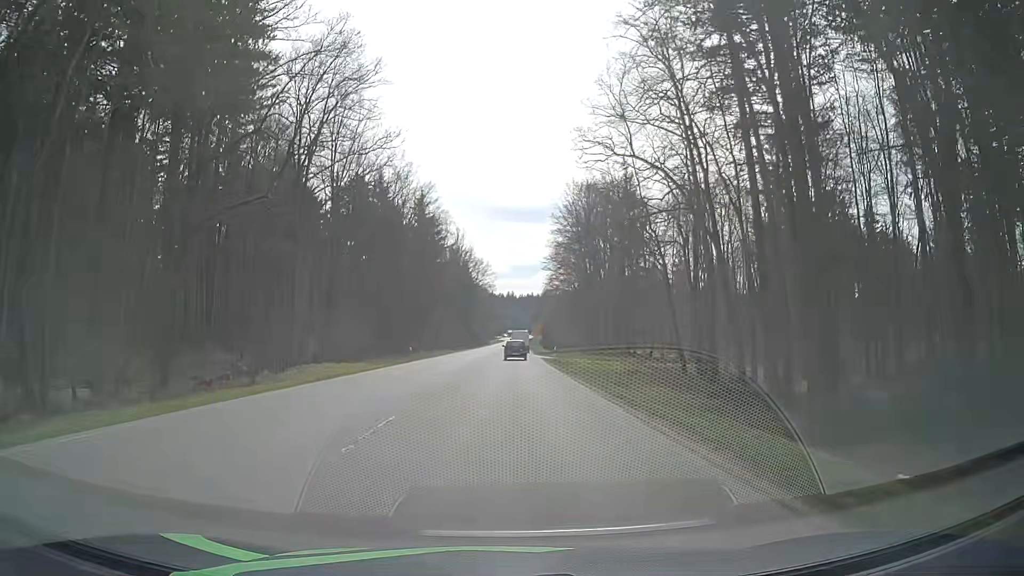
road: secondary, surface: asphalt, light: Day
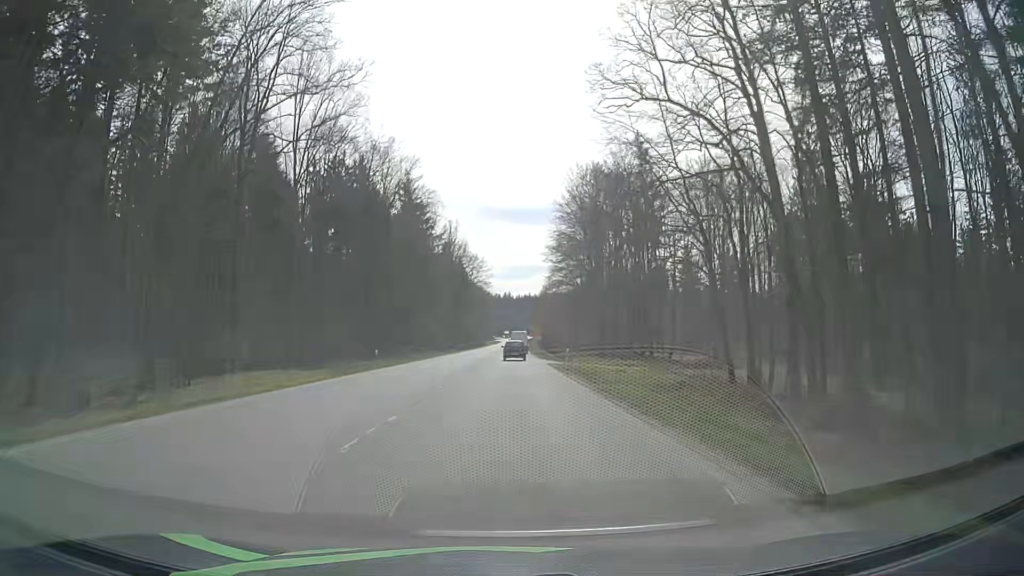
(0.0, +11.8) m; 0°
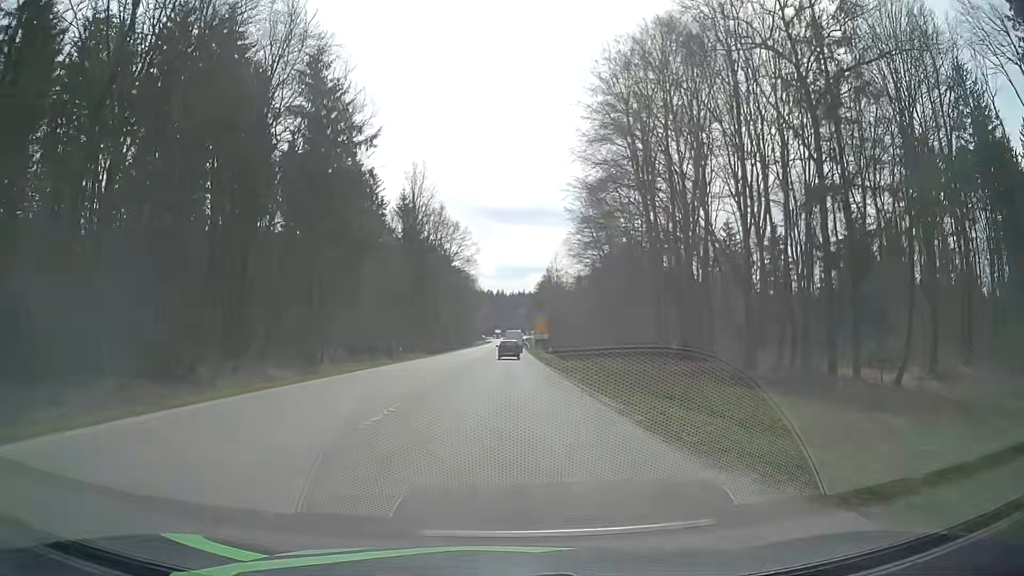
(+0.6, +46.3) m; +1°
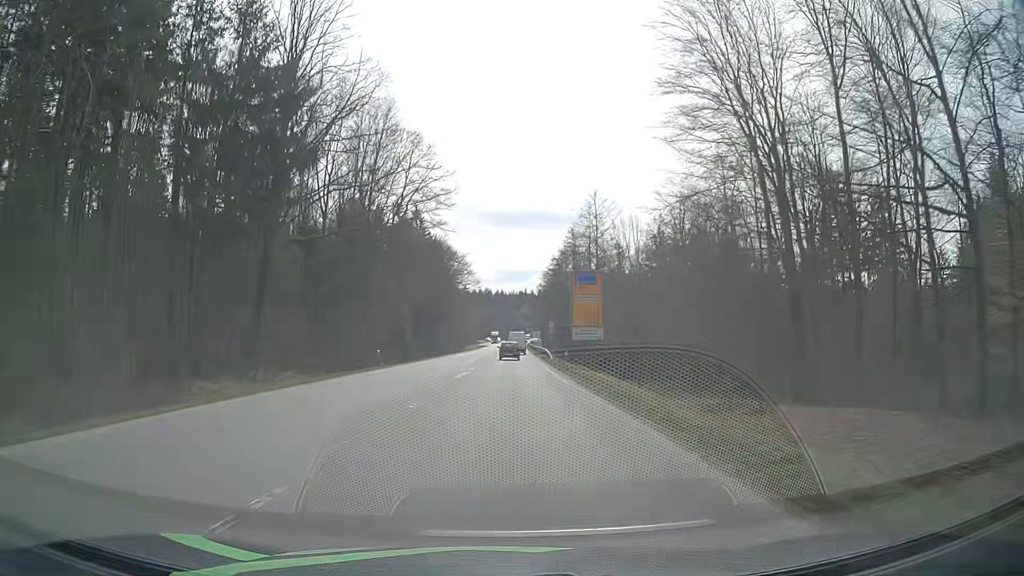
(-0.1, +56.1) m; 0°
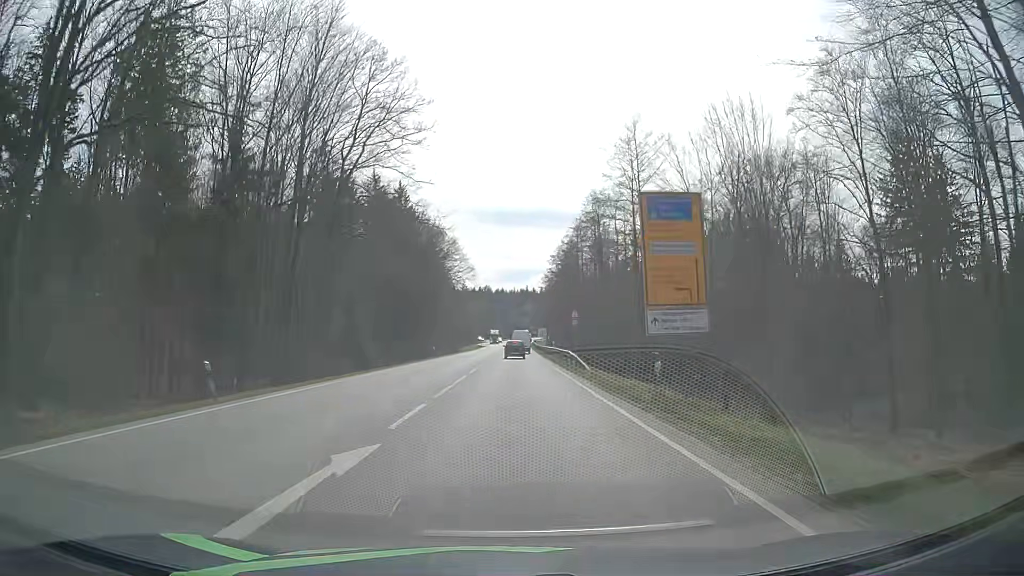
(+0.1, +22.4) m; 0°
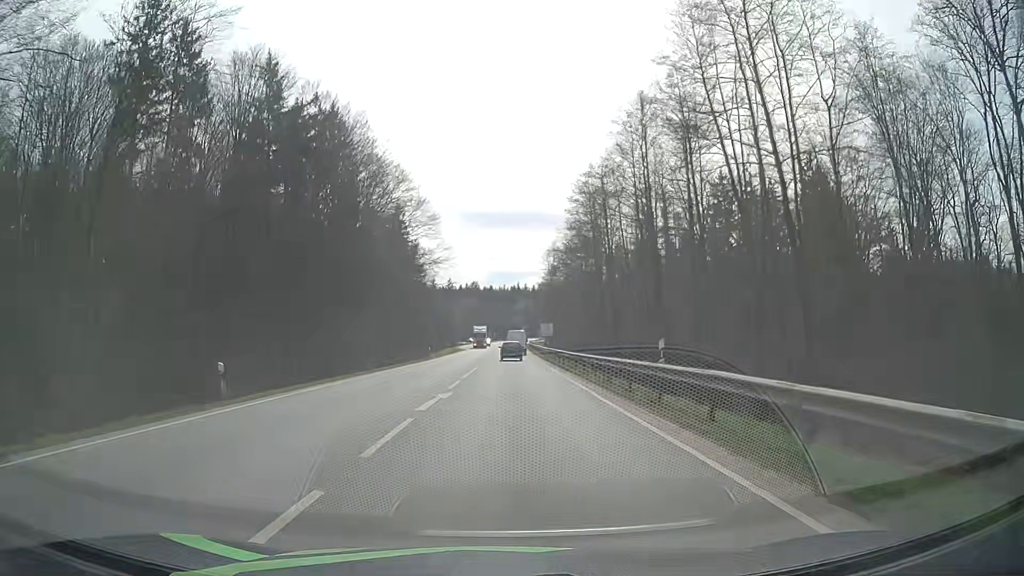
(+0.2, +44.3) m; +1°
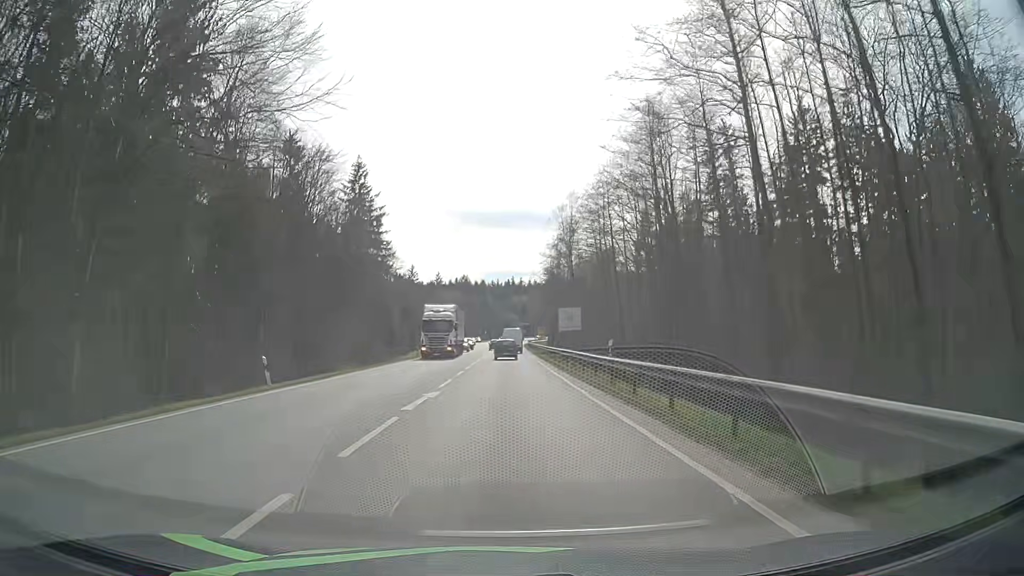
(+0.2, +42.0) m; +1°
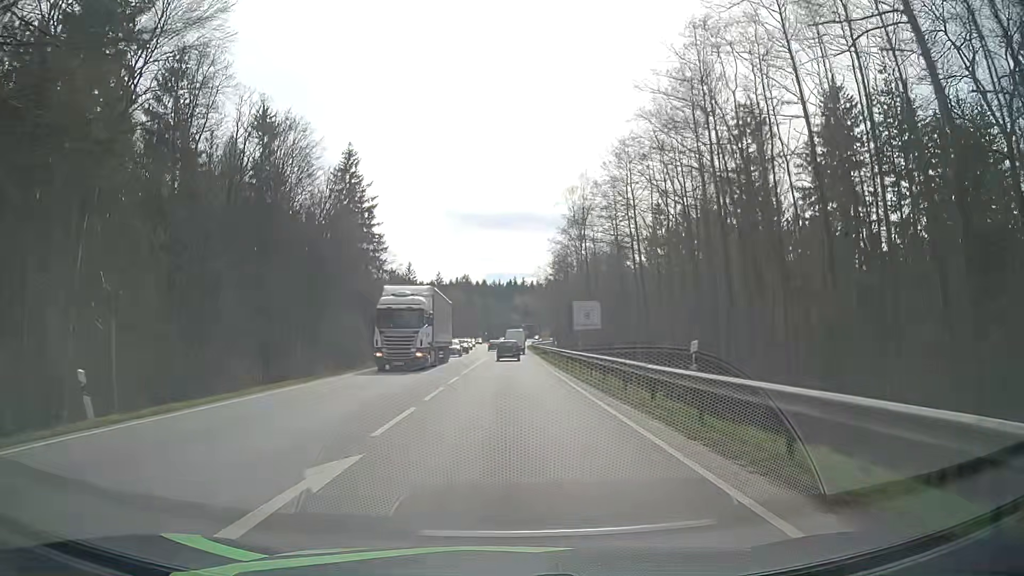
(-0.1, +10.1) m; 0°
(0, +10) (0, +20) (0, +30) (0, +40) (0, +50) (0, +60) (0, +70) (0, +80) (0, +90) (0, +100) m
